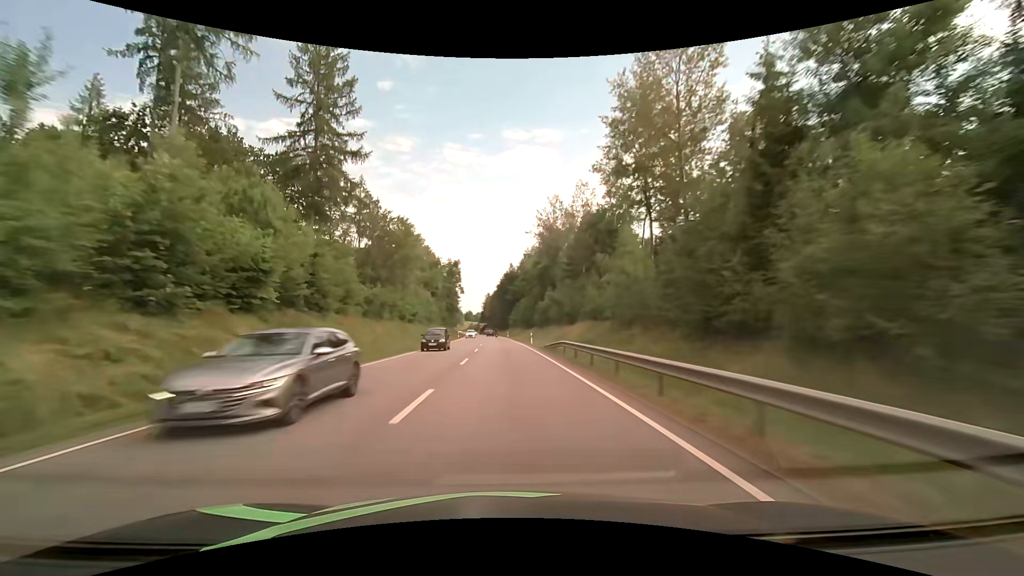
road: primary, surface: asphalt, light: Day
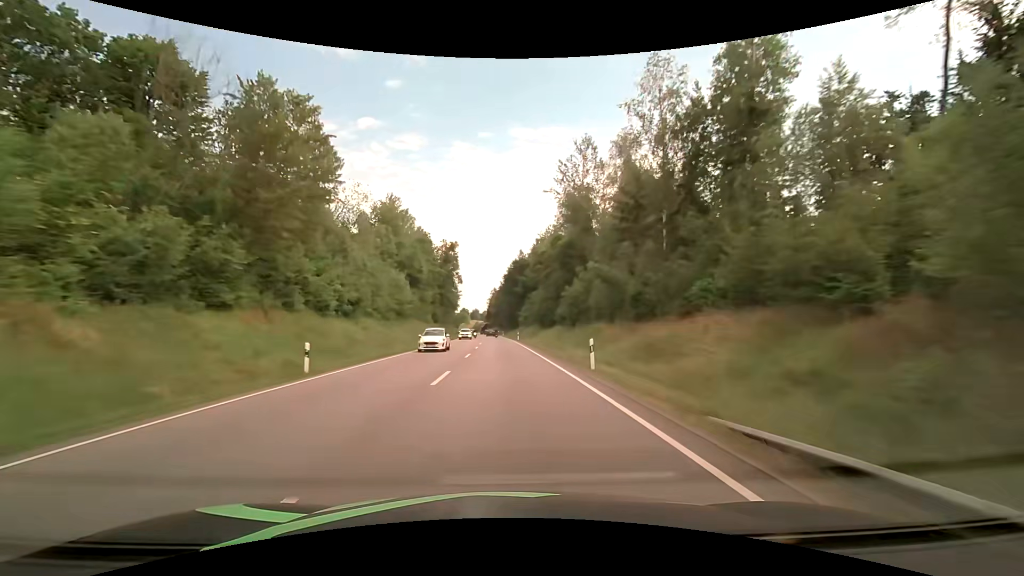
(-0.3, +31.1) m; -1°
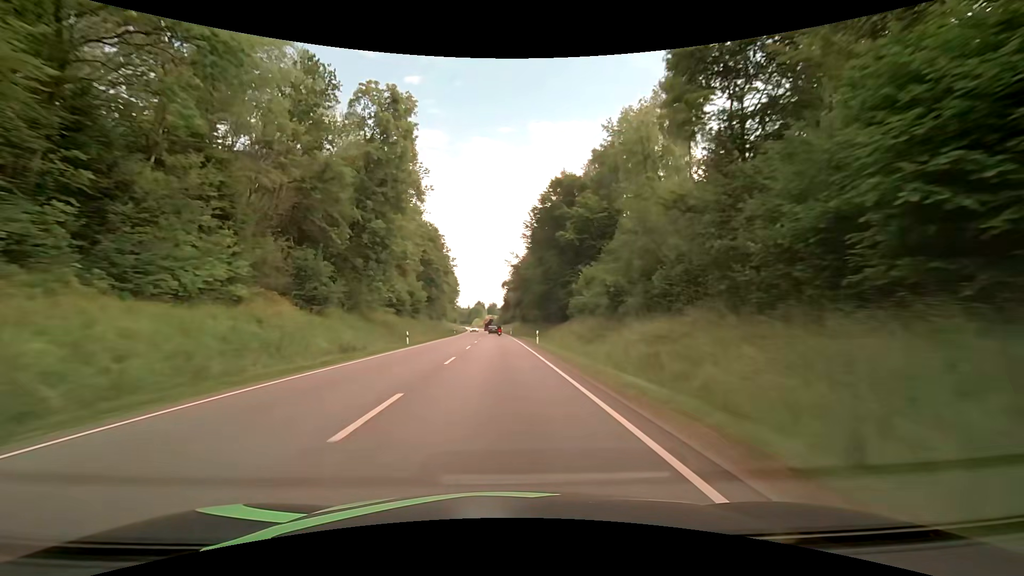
(-1.9, +77.8) m; -3°
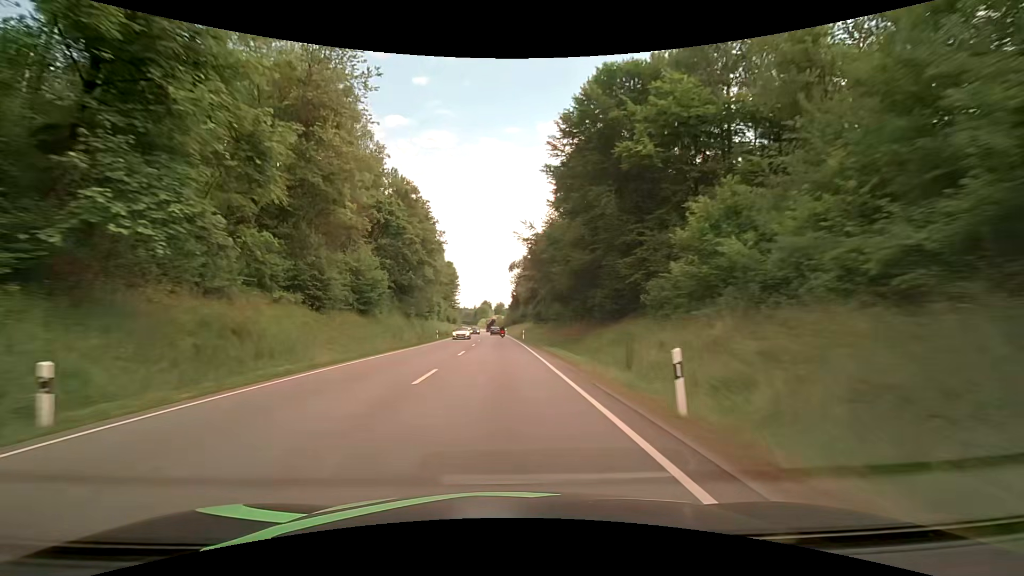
(-0.2, +29.9) m; -1°
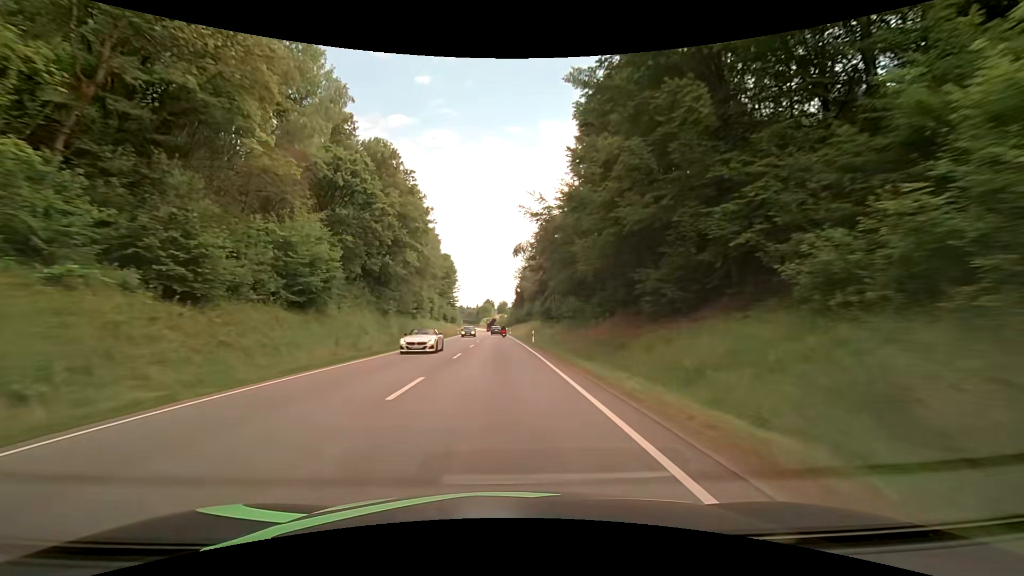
(0.0, +14.6) m; 0°
(0, +10) (0, +20) (0, +30) (0, +40) (0, +50) (-1, +60) (-1, +70) (-1, +80) (-2, +90) (-2, +100) m
